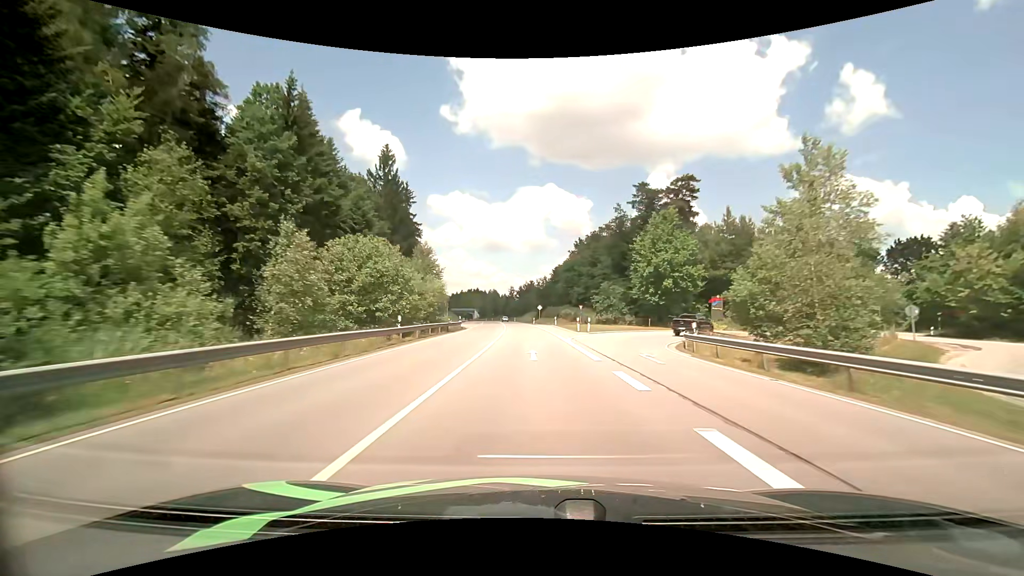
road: primary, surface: asphalt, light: Day
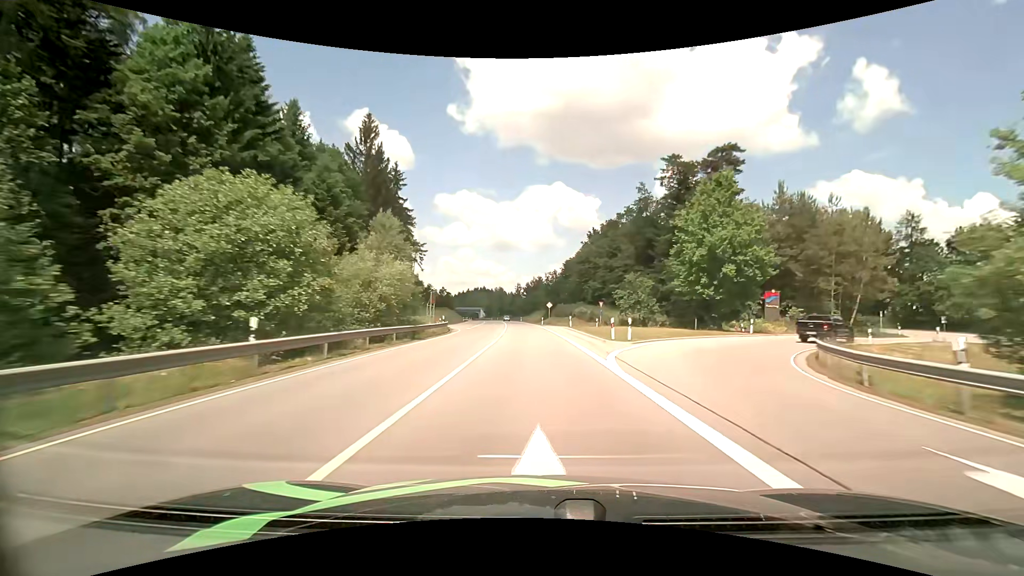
(-0.1, +13.6) m; -1°
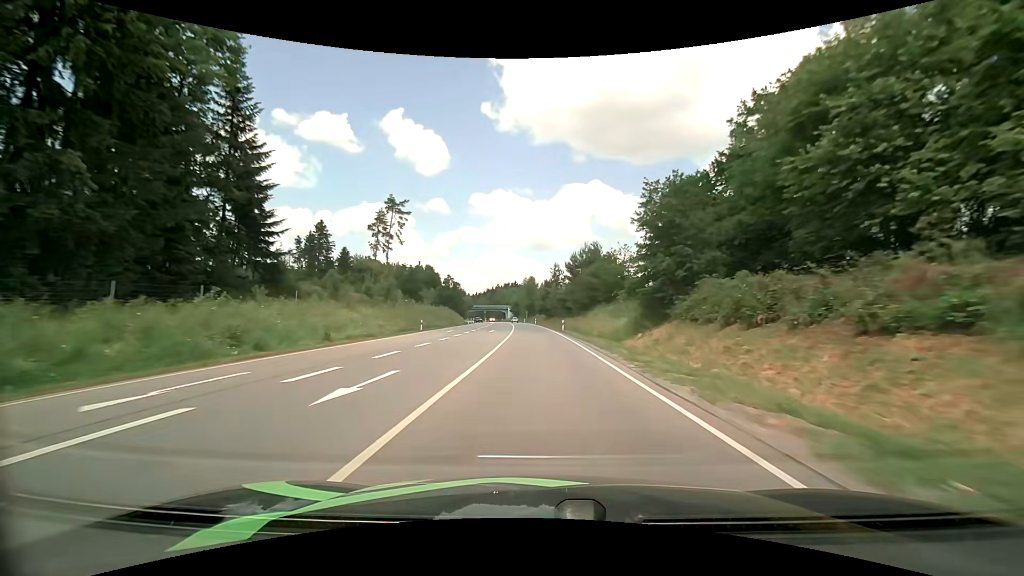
(-2.7, +69.3) m; -4°
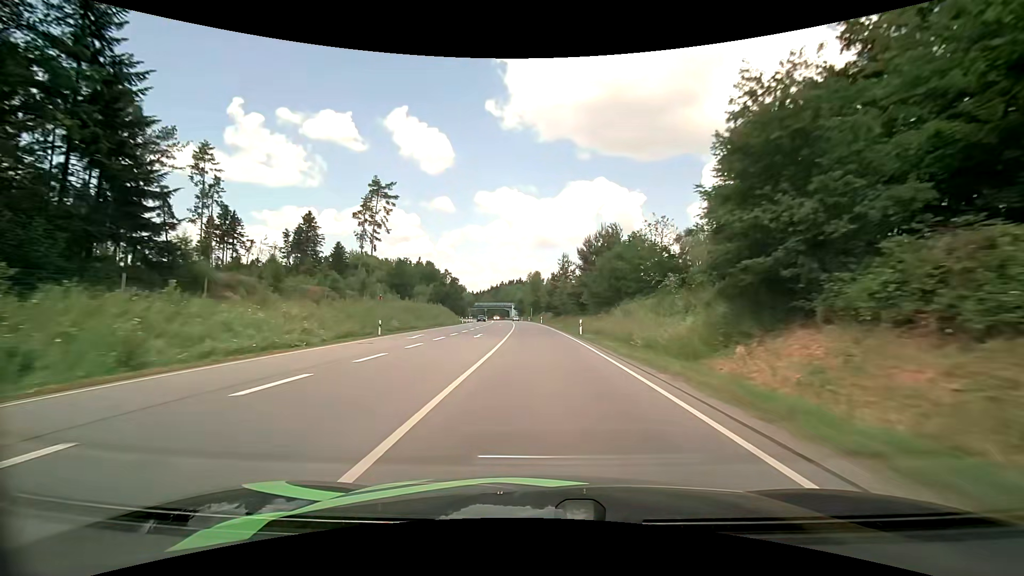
(-0.2, +14.1) m; -1°
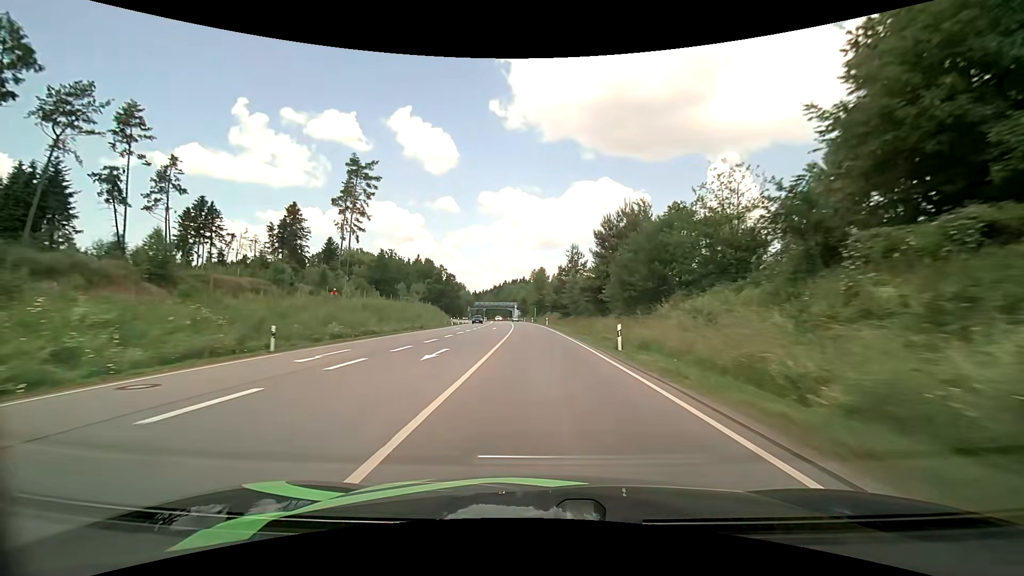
(-0.1, +14.1) m; -1°
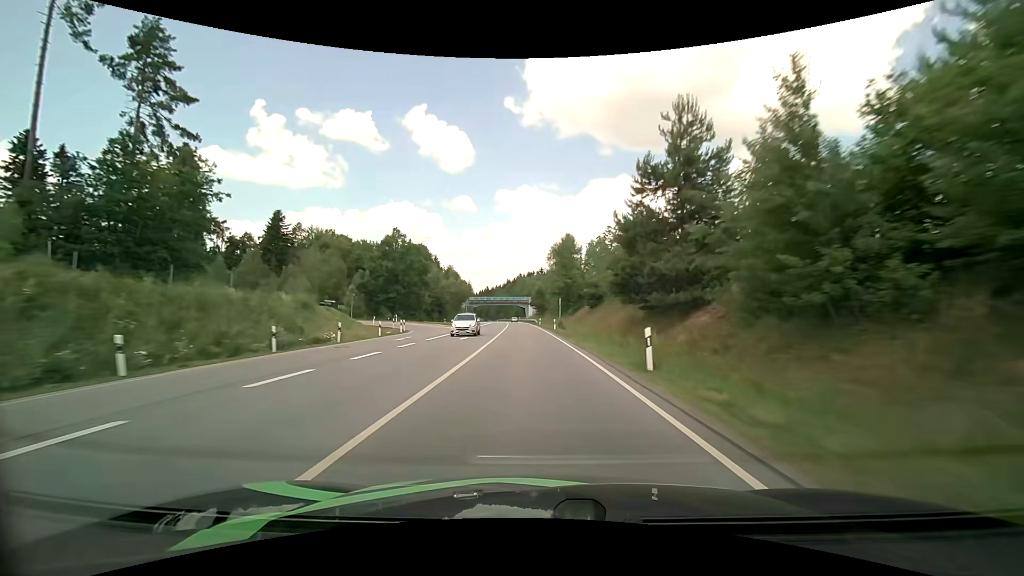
(-0.8, +56.9) m; -2°
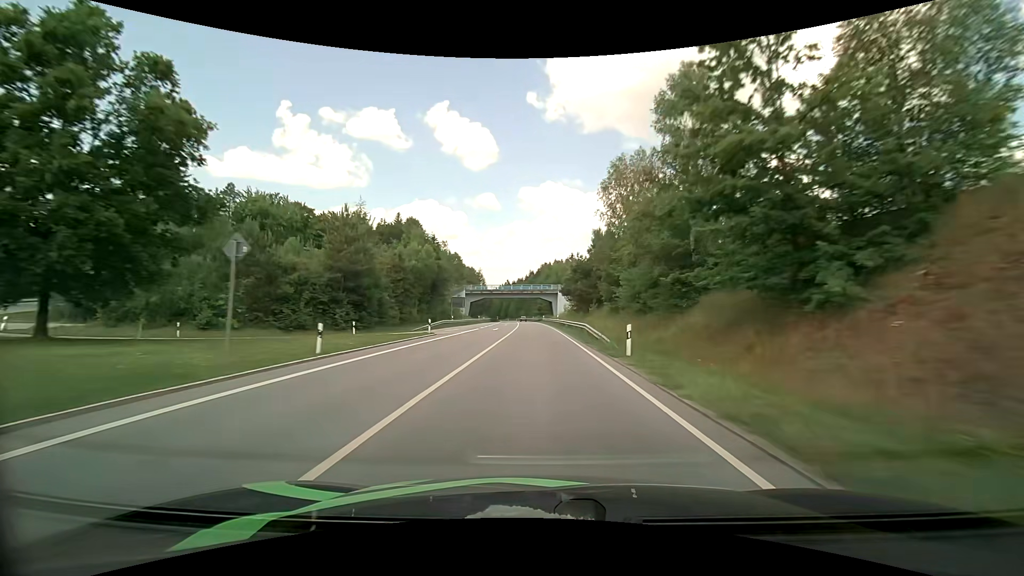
(-1.8, +58.2) m; -3°
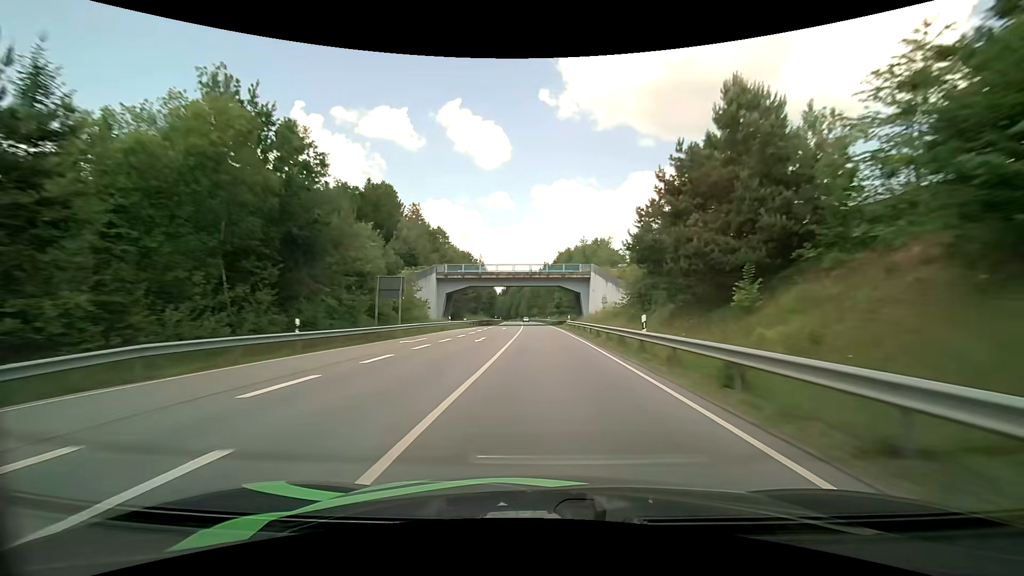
(-0.7, +44.3) m; -2°
(0, +10) (0, +20) (0, +30) (0, +40) (0, +50) (0, +60) (-1, +70) (-1, +80) (-2, +90) (-2, +100) m
